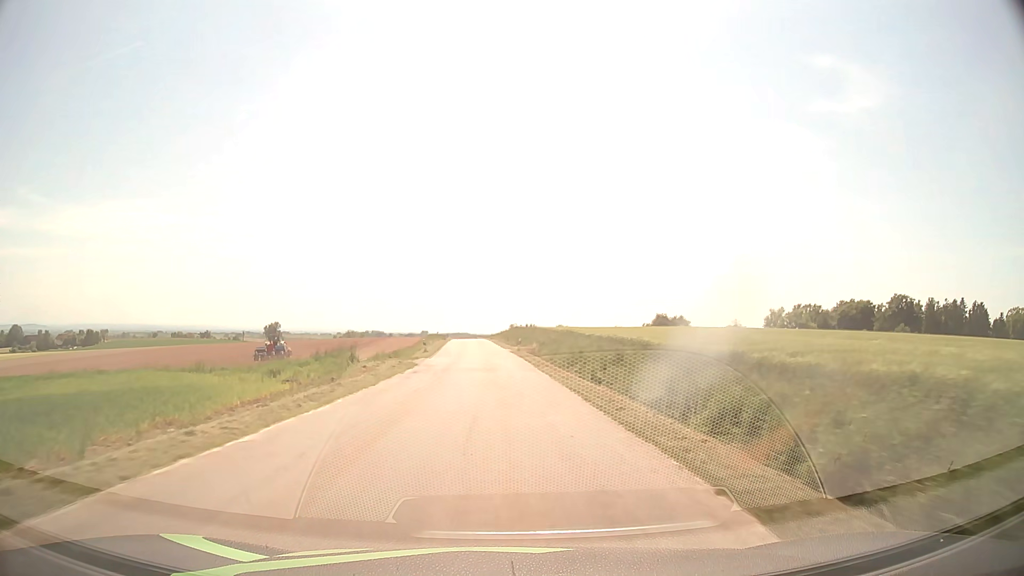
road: tertiary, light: Day
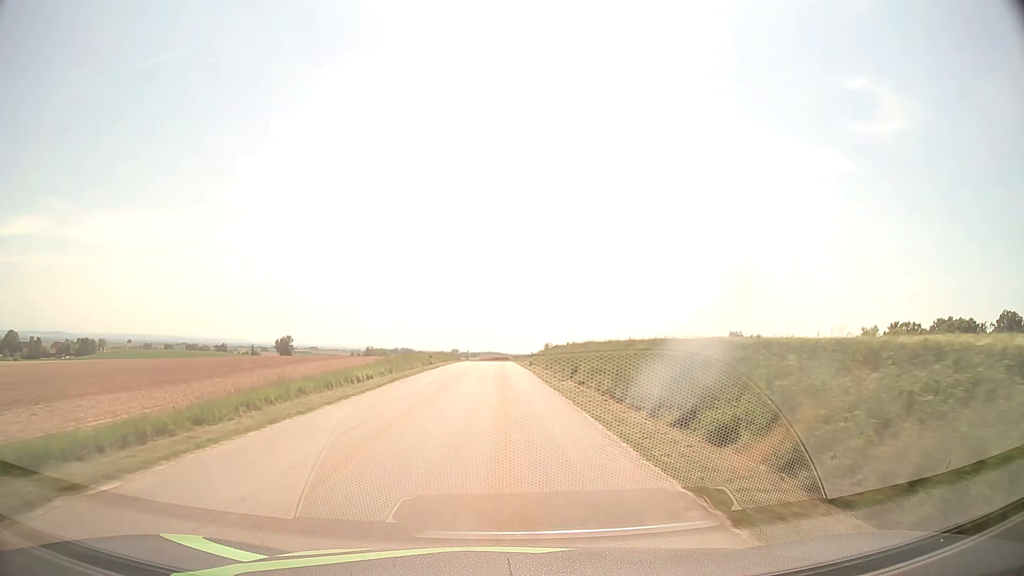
(-1.7, +53.3) m; -3°
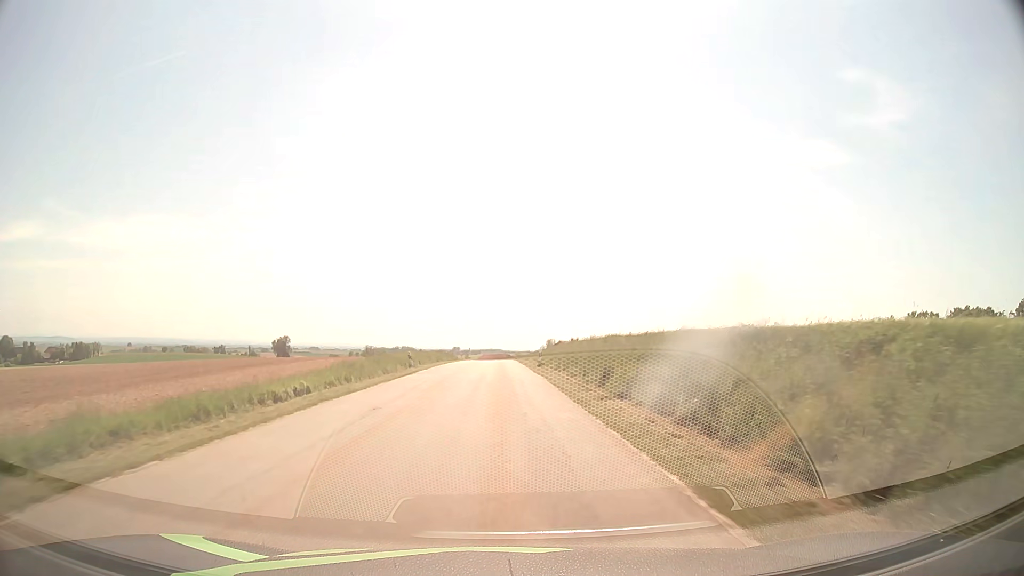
(0.0, +10.5) m; 0°
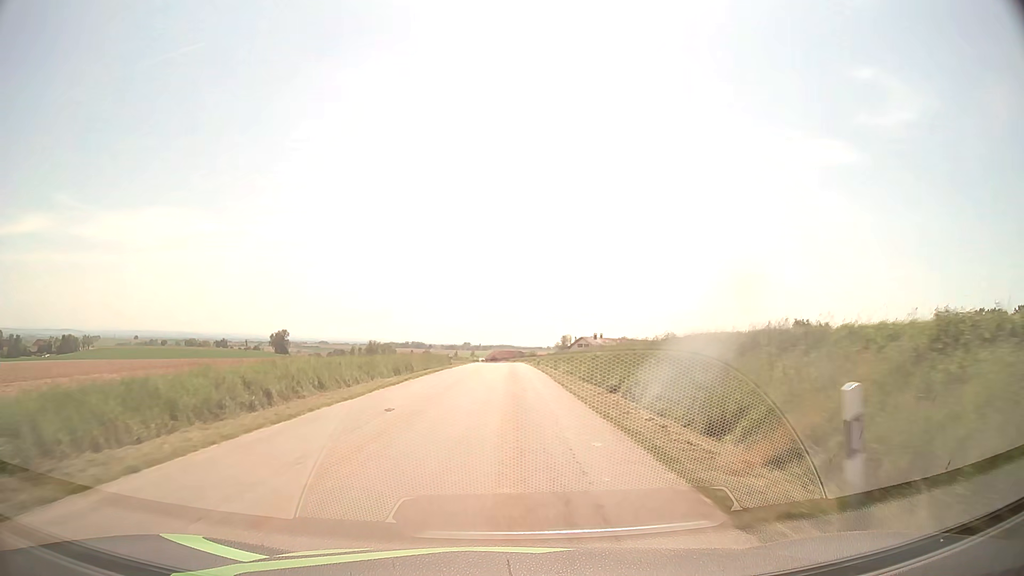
(-0.5, +31.9) m; -1°
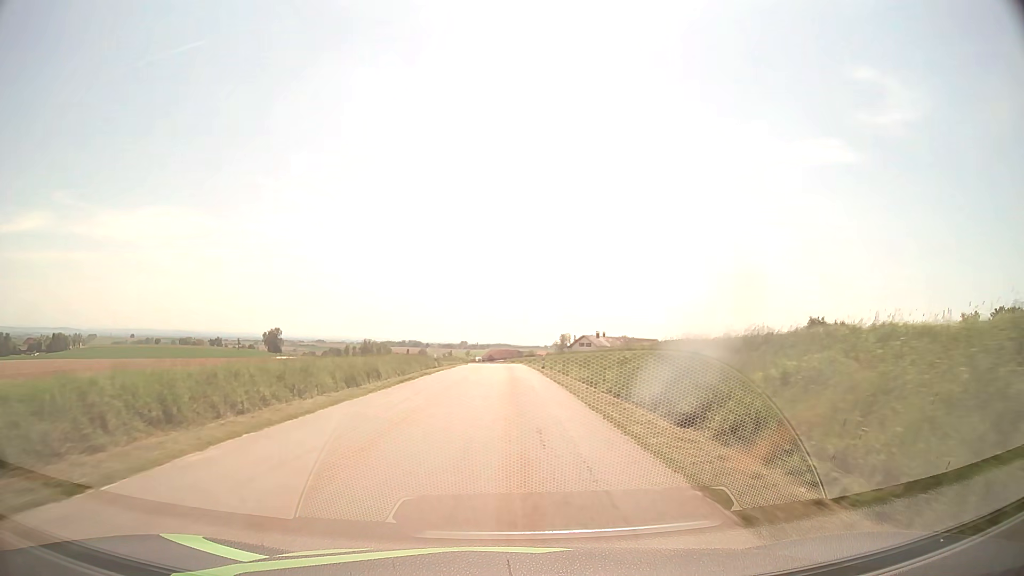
(0.0, +10.7) m; 0°
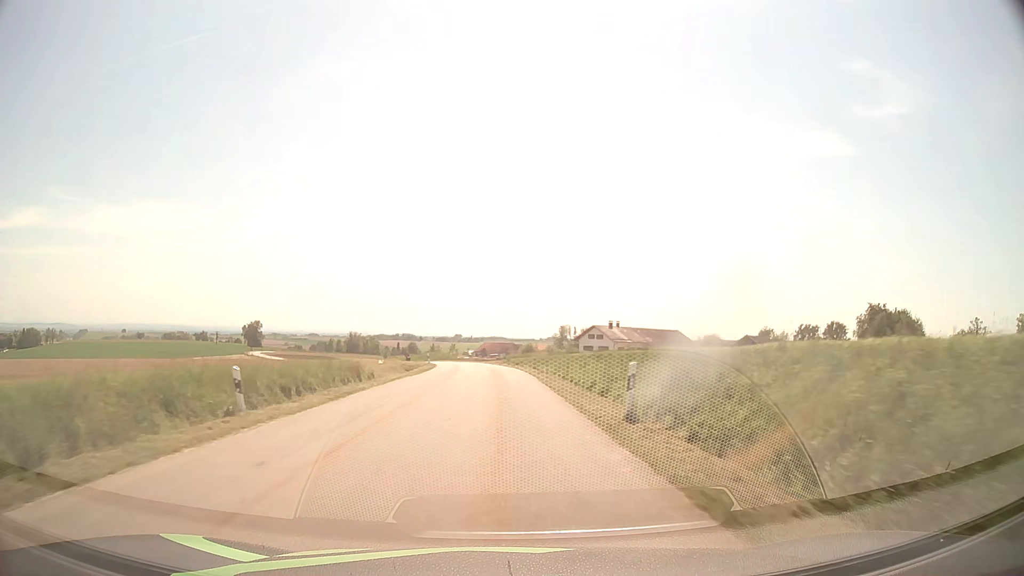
(+0.3, +32.2) m; +1°
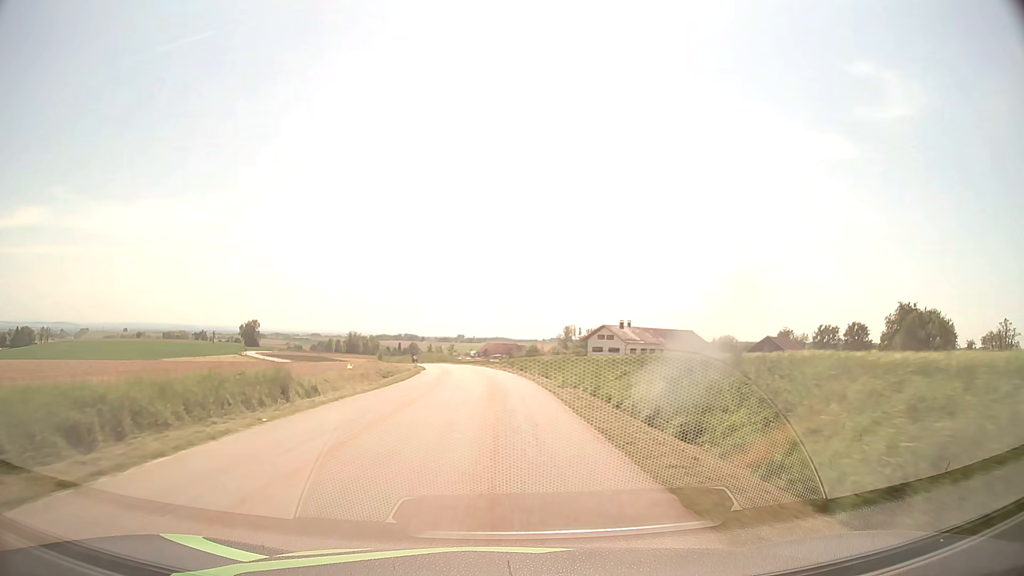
(0.0, +10.8) m; 0°
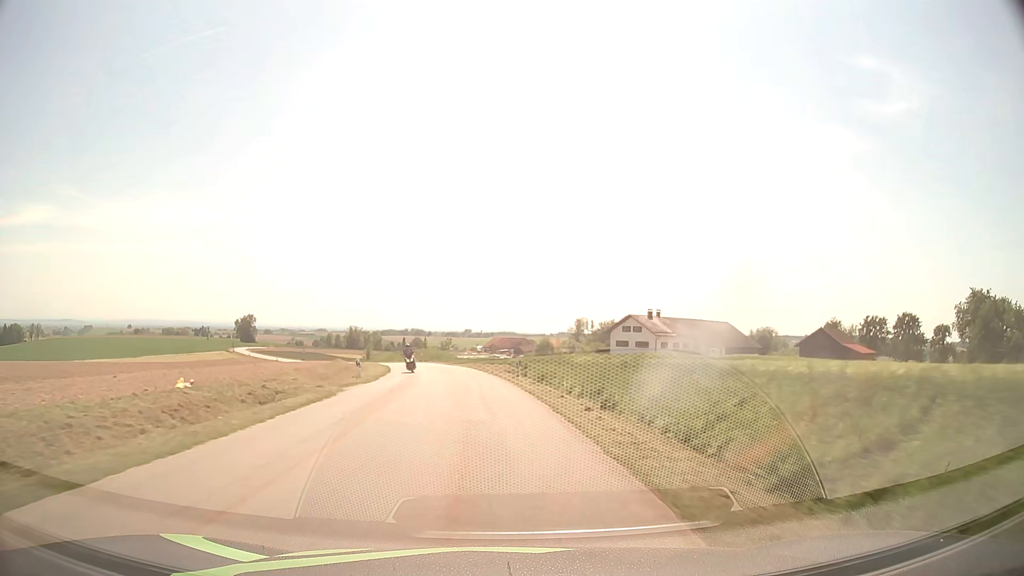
(-0.1, +21.7) m; -1°
(0, +10) (-1, +20) (-1, +30) (-3, +40) (-4, +50) (-6, +60) (-9, +69) (-12, +79) (-15, +88) (-18, +98) m
